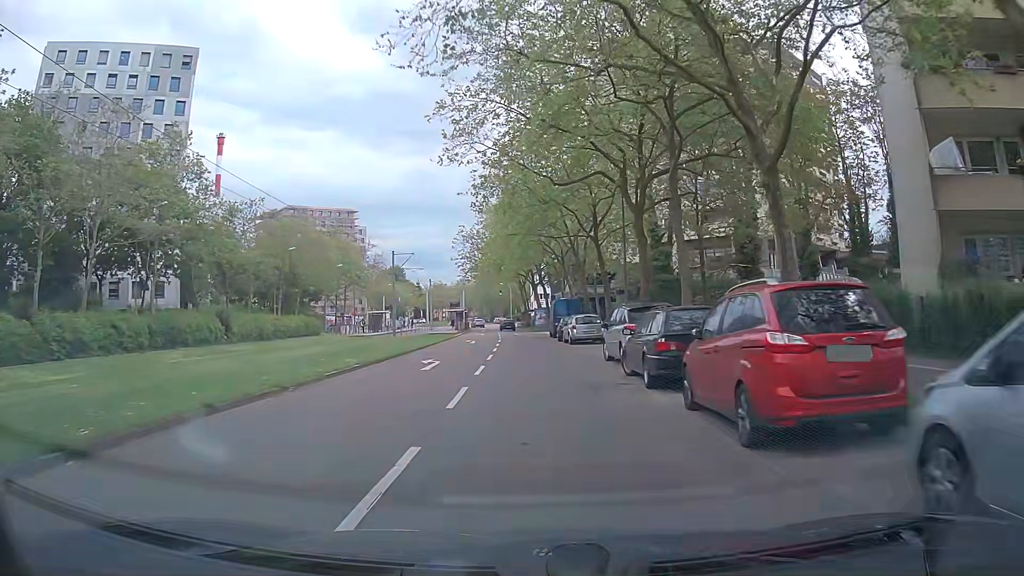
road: tertiary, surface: asphalt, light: Day
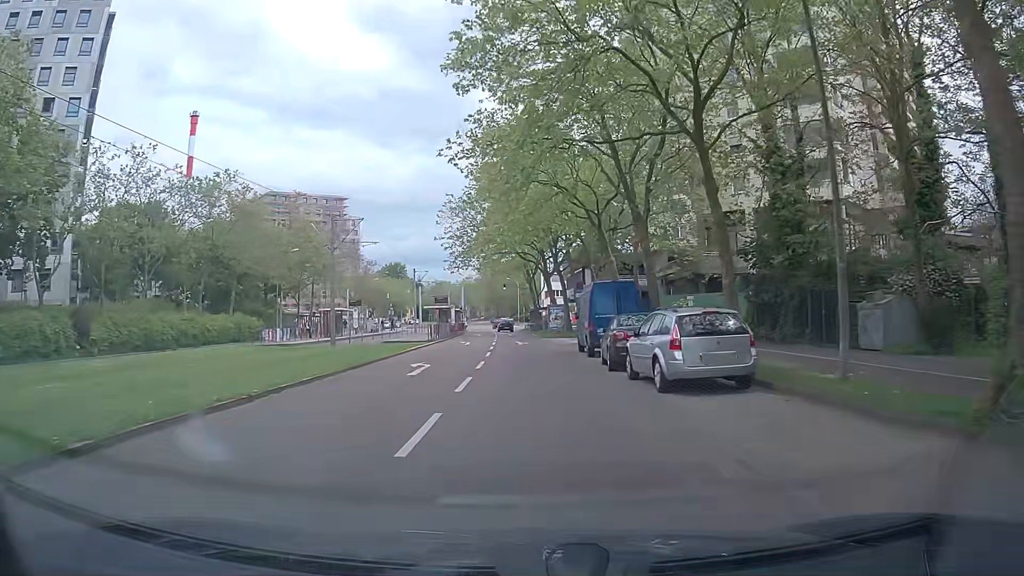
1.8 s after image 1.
(-0.1, +21.5) m; -1°
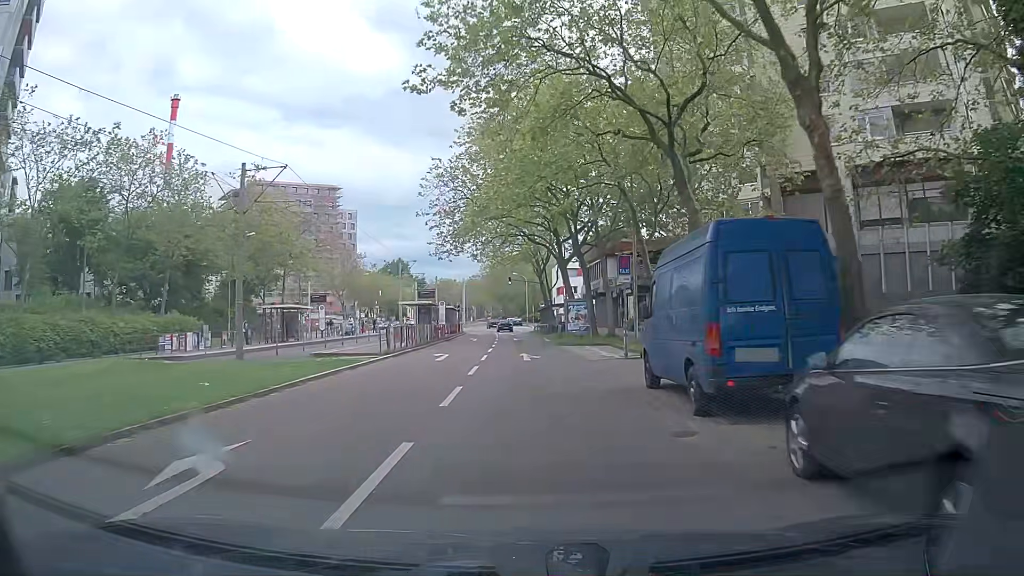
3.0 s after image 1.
(0.0, +14.2) m; -1°
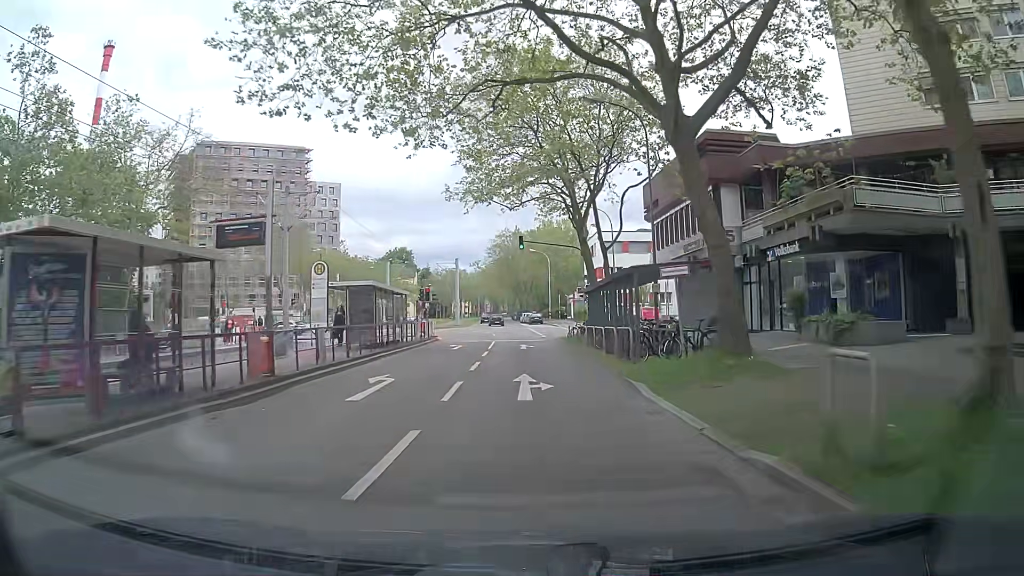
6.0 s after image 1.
(-0.2, +35.3) m; -1°
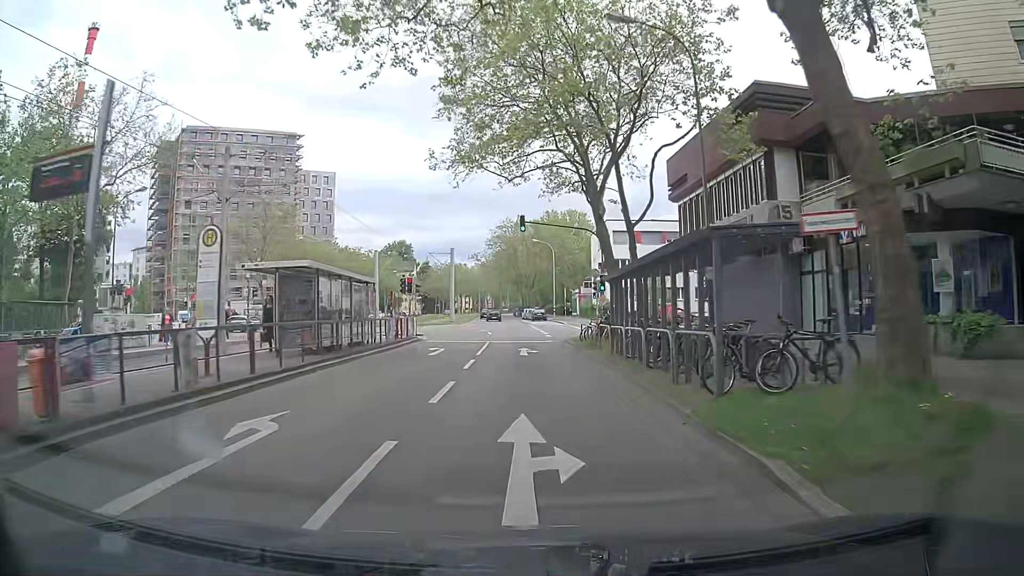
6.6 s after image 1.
(0.0, +7.1) m; +1°
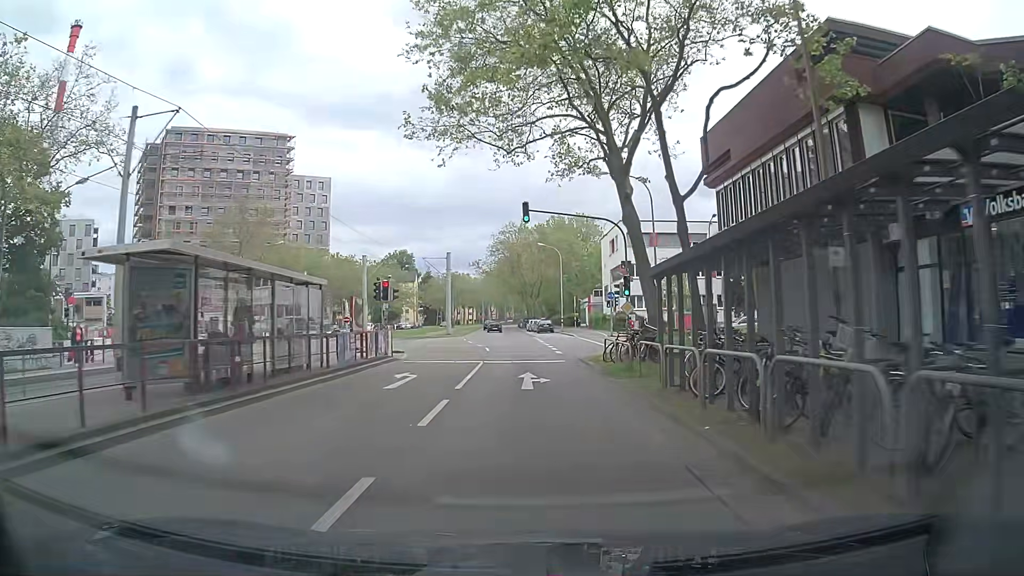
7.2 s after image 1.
(-0.2, +7.1) m; -3°
